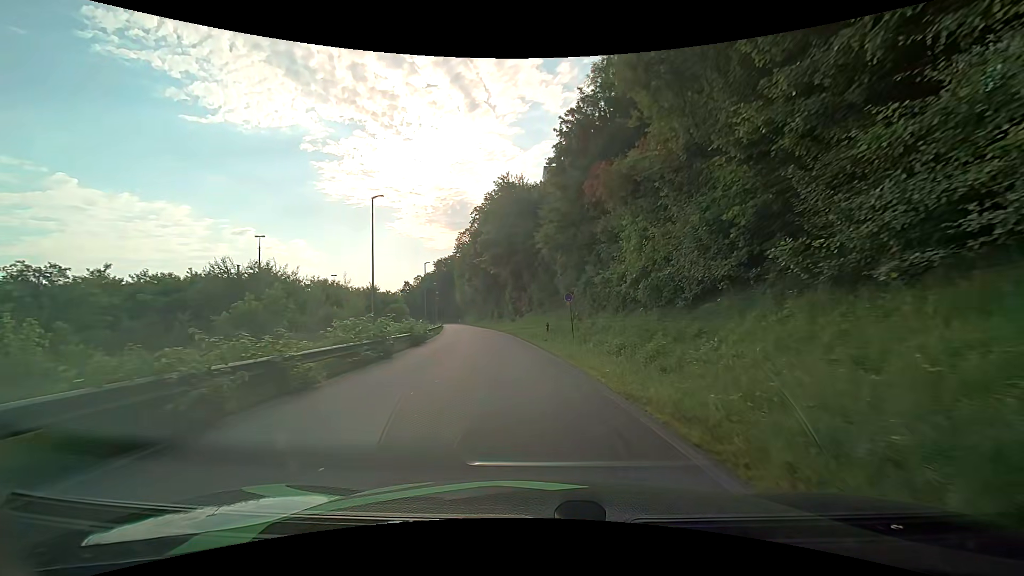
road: residential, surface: asphalt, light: Day
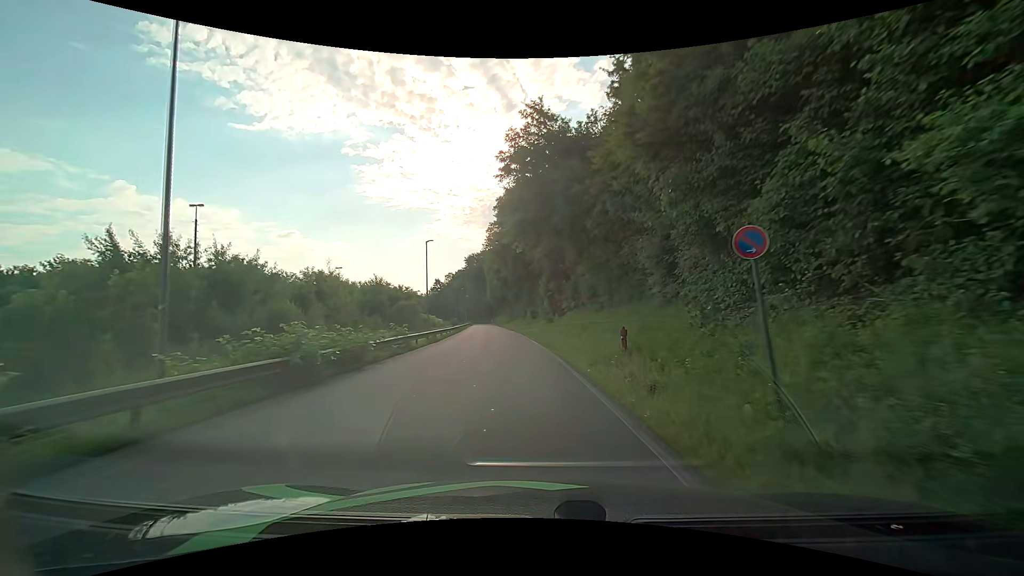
(-0.7, +16.8) m; -5°
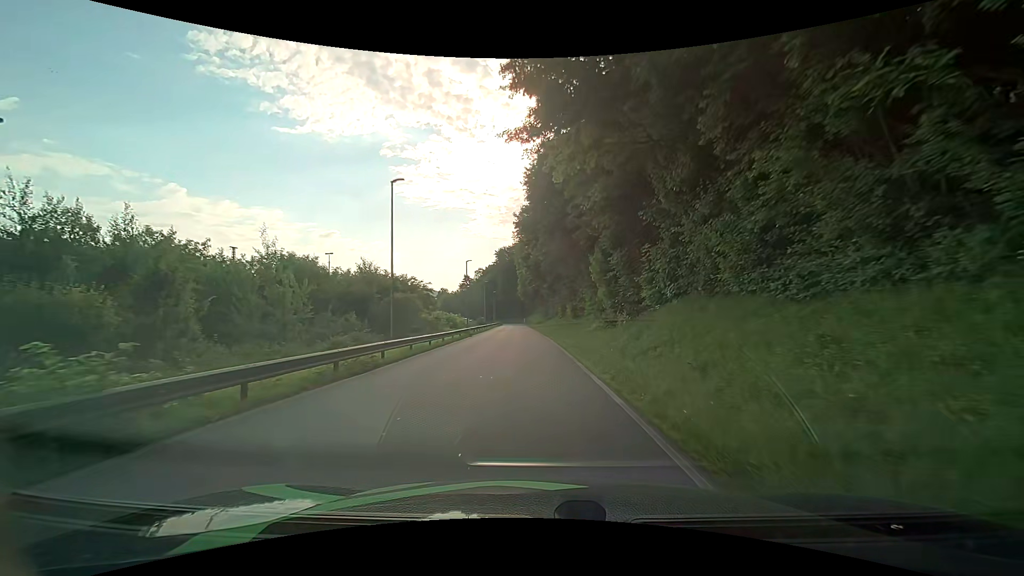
(-0.7, +18.4) m; -4°
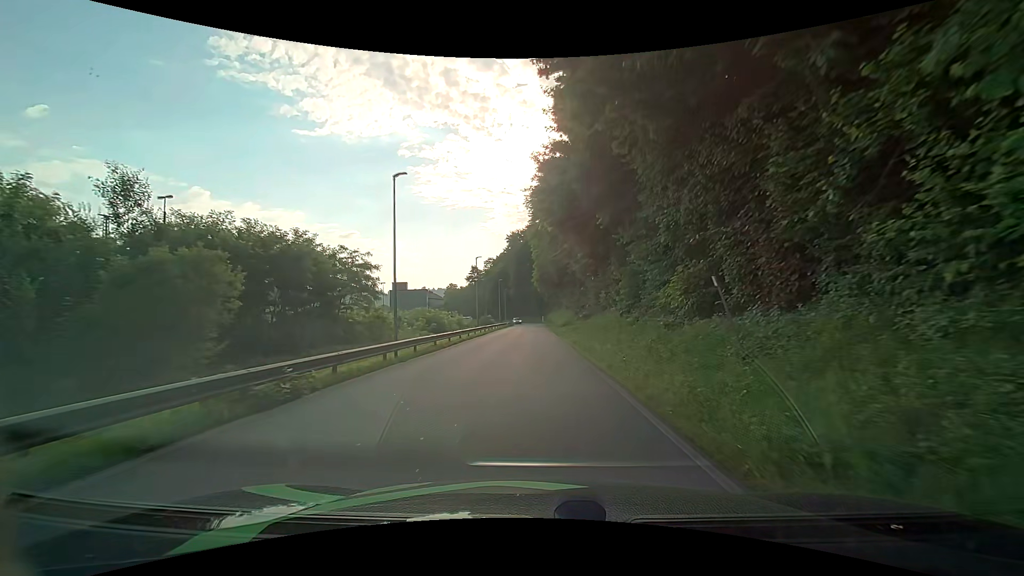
(-0.7, +32.8) m; -3°
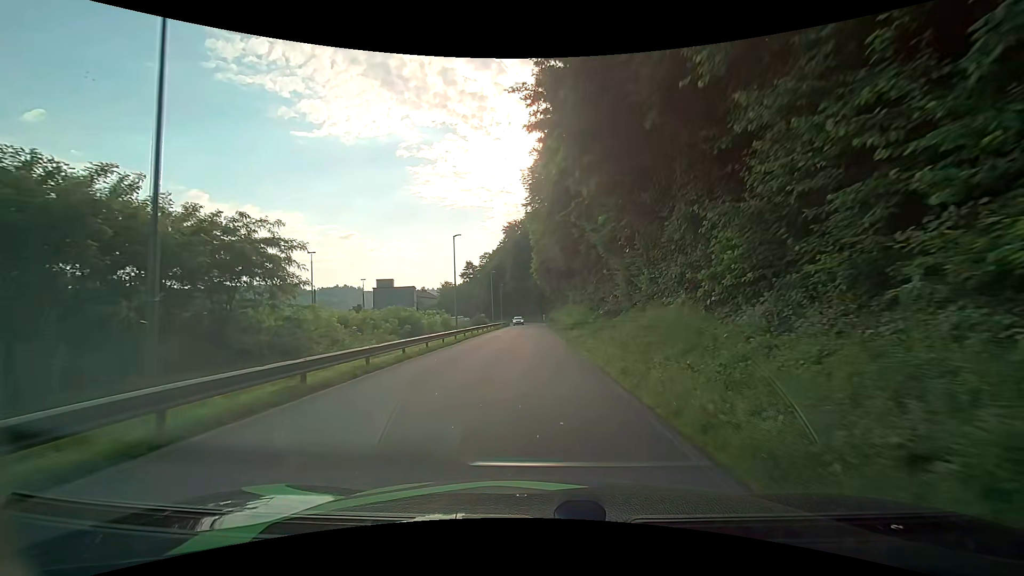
(+0.1, +13.6) m; 0°
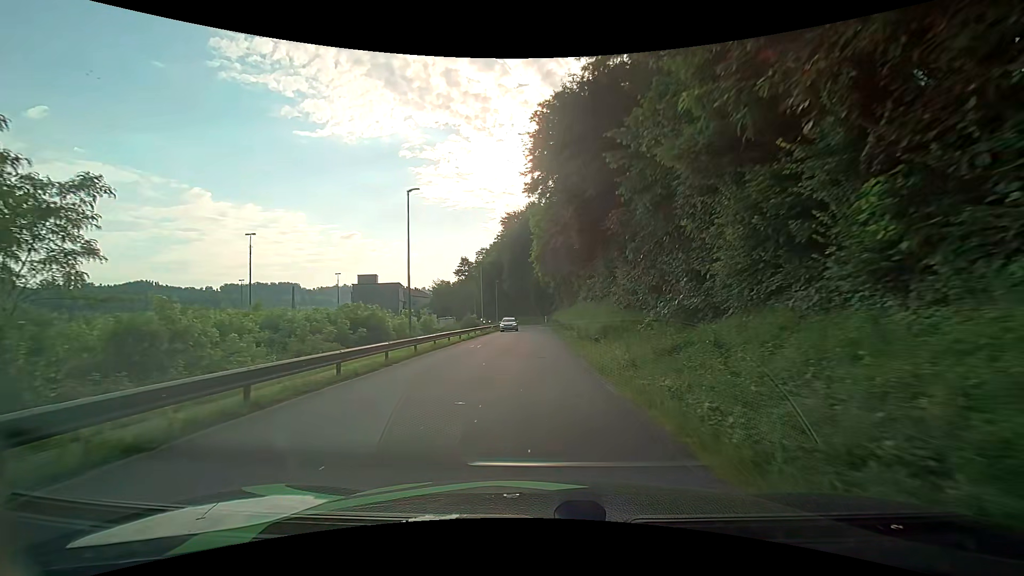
(0.0, +14.1) m; 0°
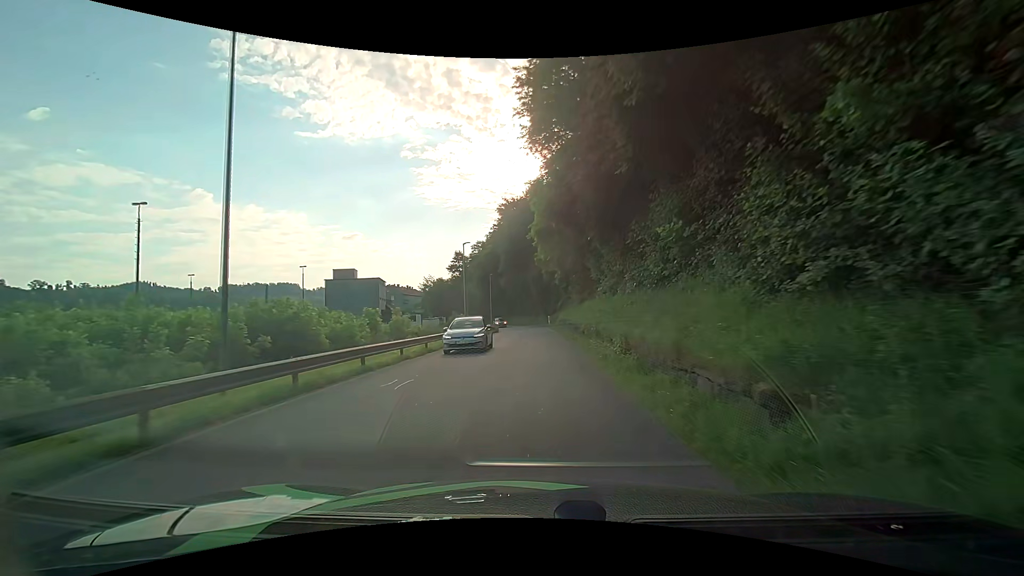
(0.0, +14.4) m; 0°
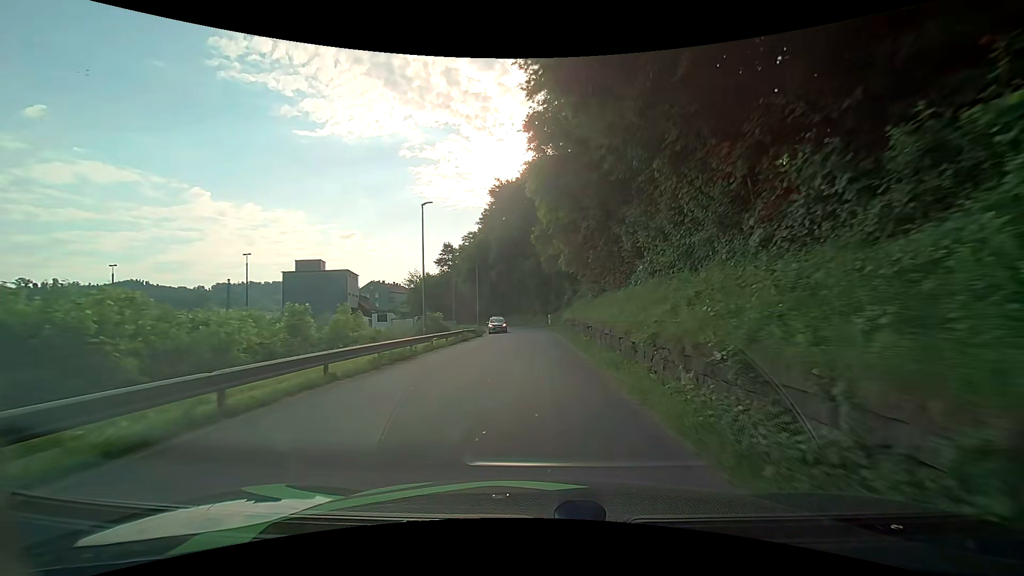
(0.0, +14.4) m; 0°
(0, +10) (0, +20) (0, +30) (0, +40) (0, +50) (-1, +60) (-3, +70) (-6, +79) (-9, +89) (-13, +98) m
